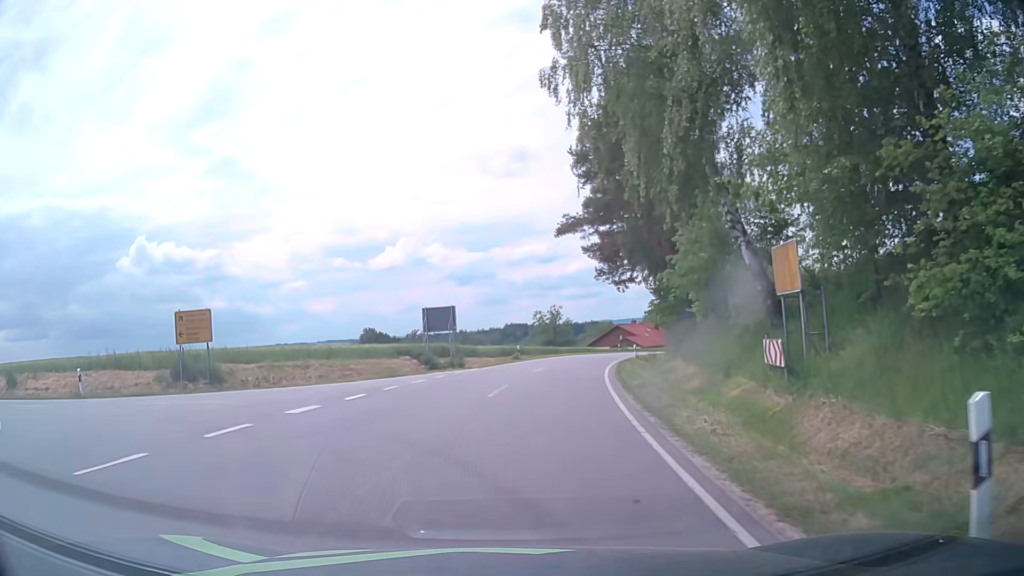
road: tertiary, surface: asphalt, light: Day
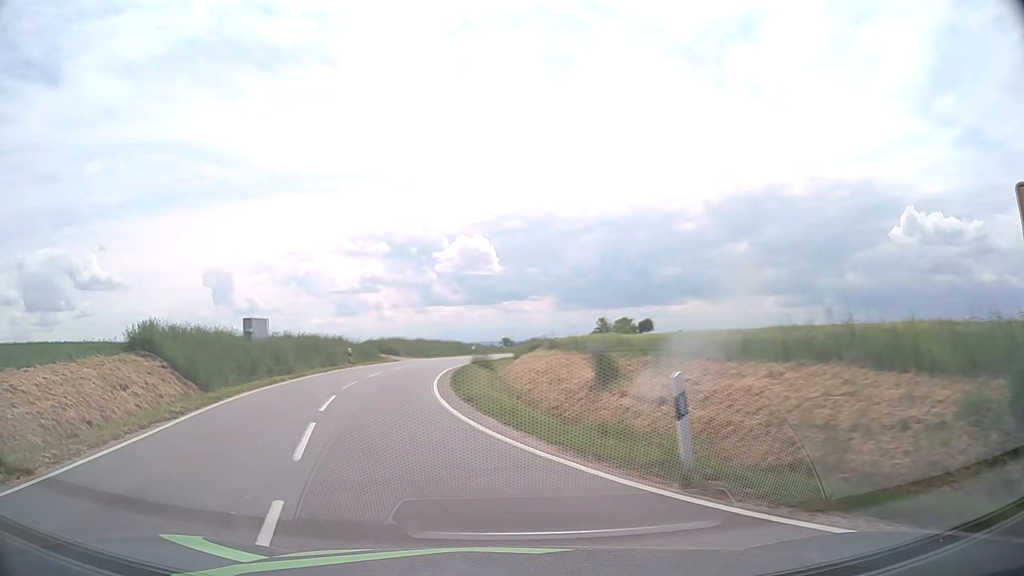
(-8.1, +17.1) m; -67°
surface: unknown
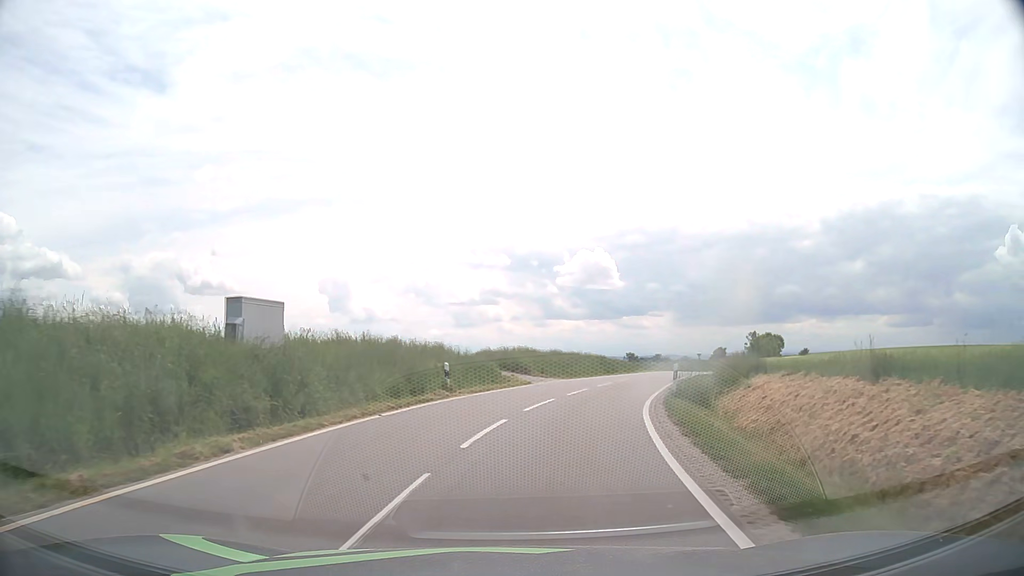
(-3.0, +16.9) m; -11°
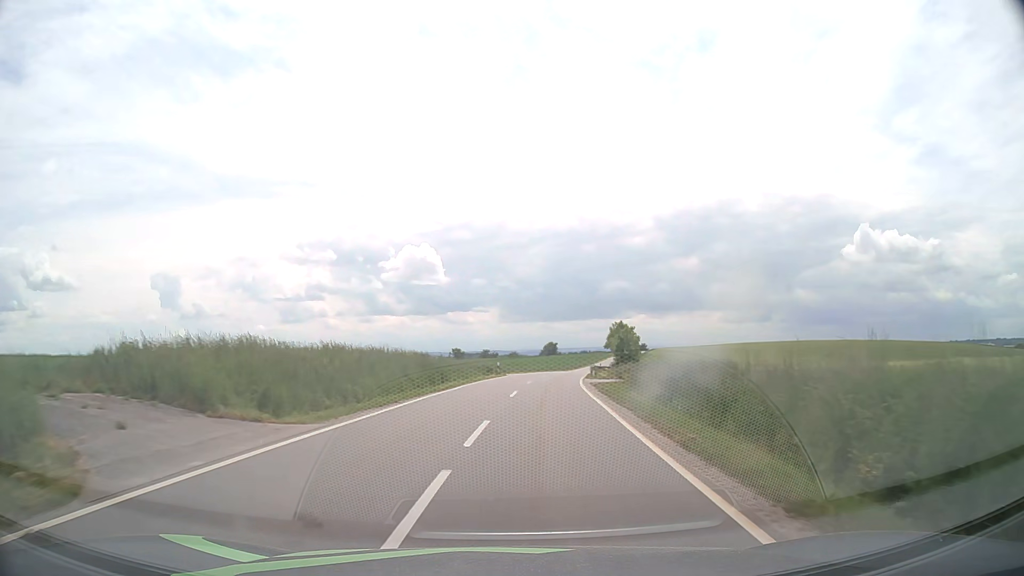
(+3.1, +23.8) m; +15°
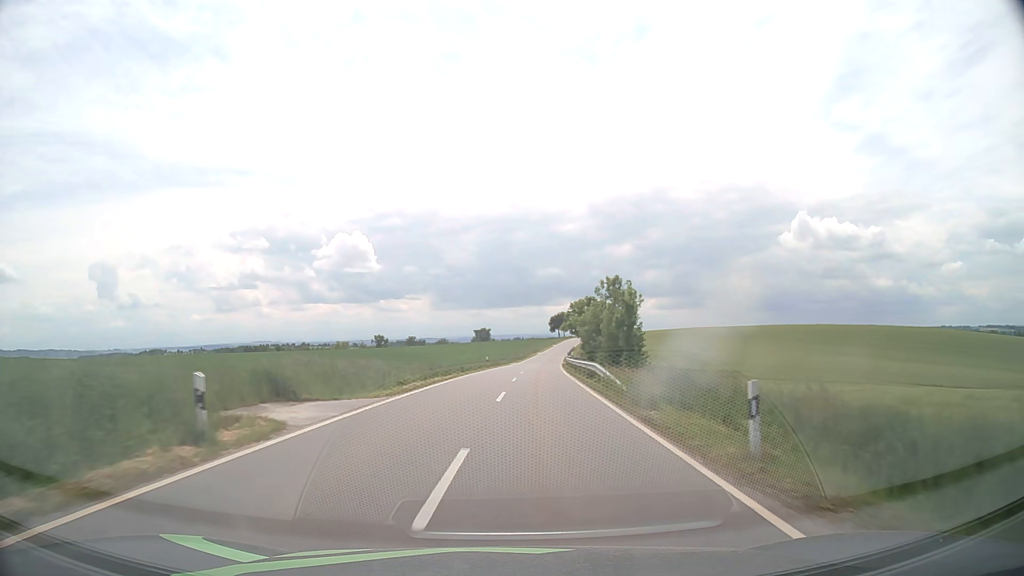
(+2.5, +42.2) m; +6°
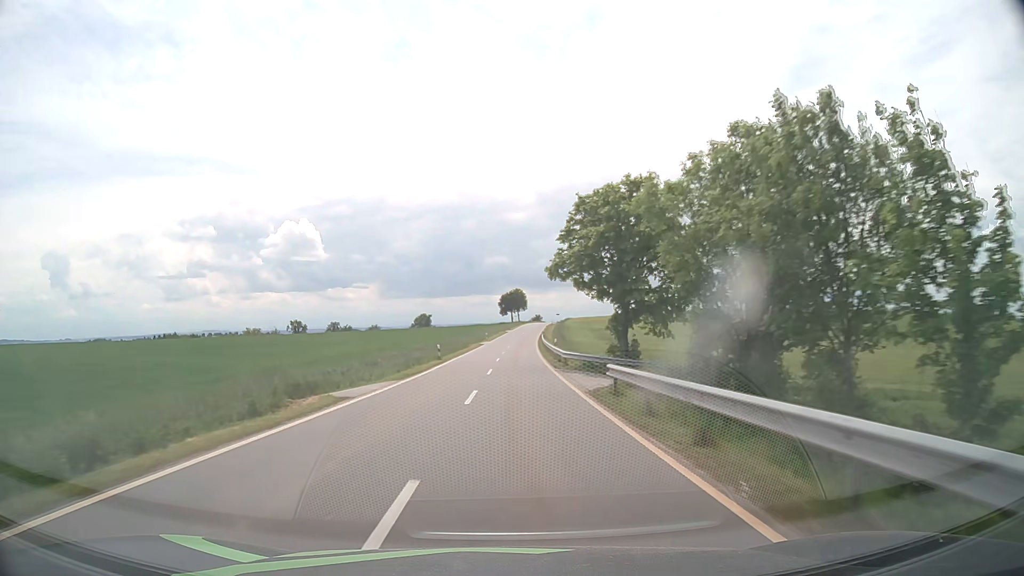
(+3.1, +63.3) m; +4°
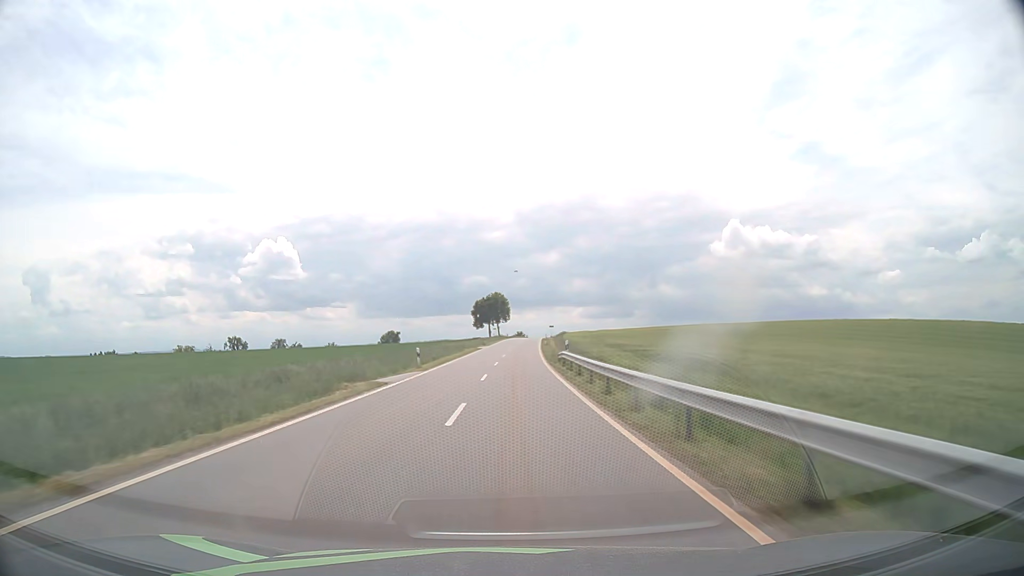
(+0.7, +52.5) m; +2°
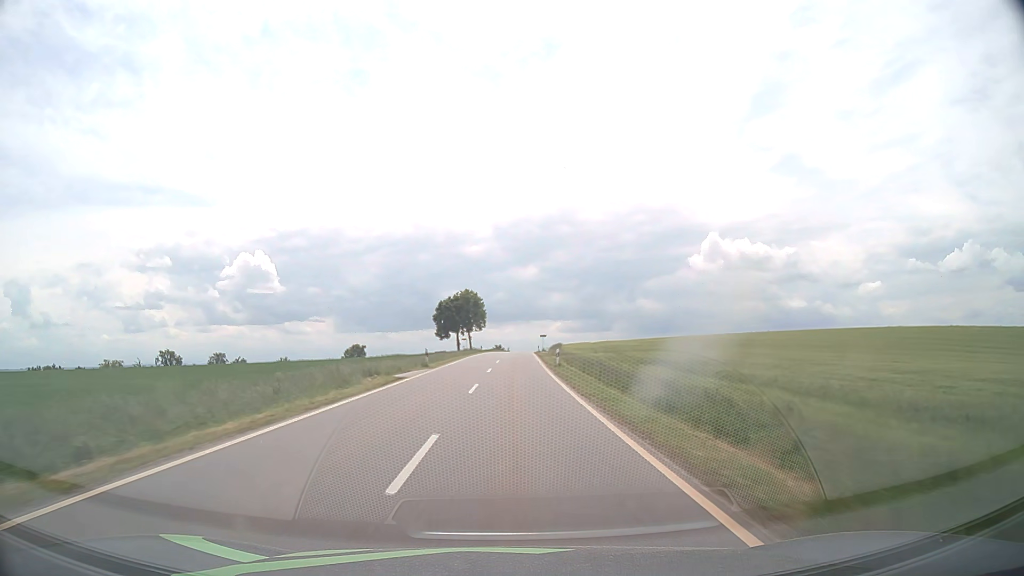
(+0.6, +41.7) m; +2°
(0, +10) (0, +20) (0, +30) (0, +40) (+1, +50) (+1, +60) (+1, +70) (+2, +80) (+2, +90) (+2, +100) m
